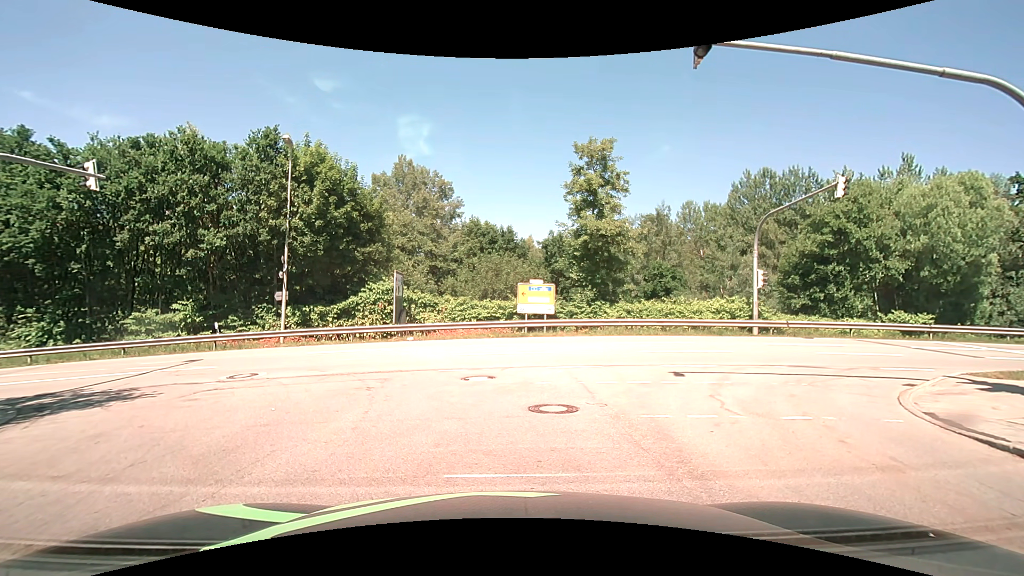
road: residential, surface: asphalt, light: Day
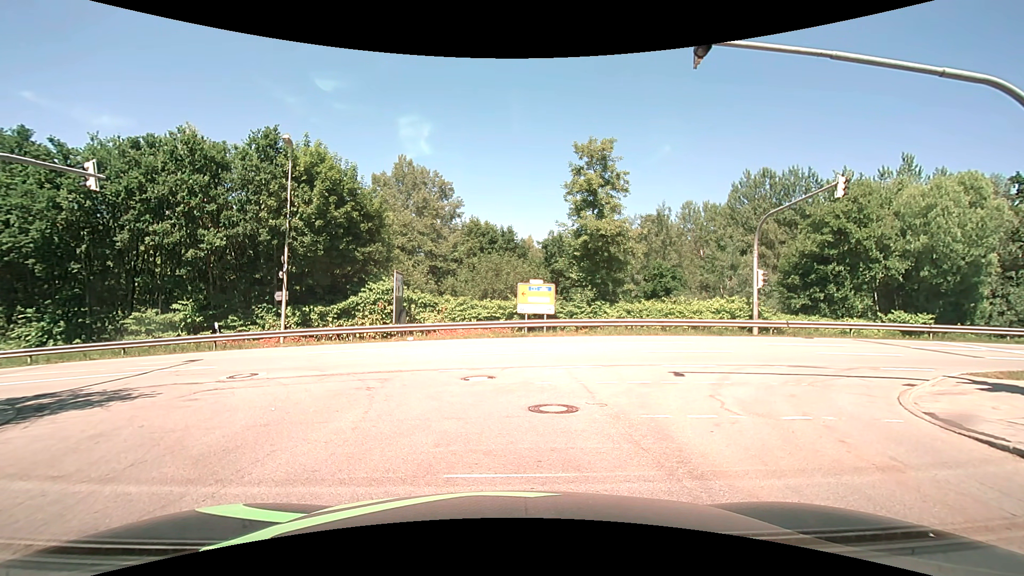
(0.0, 0.0) m; 0°
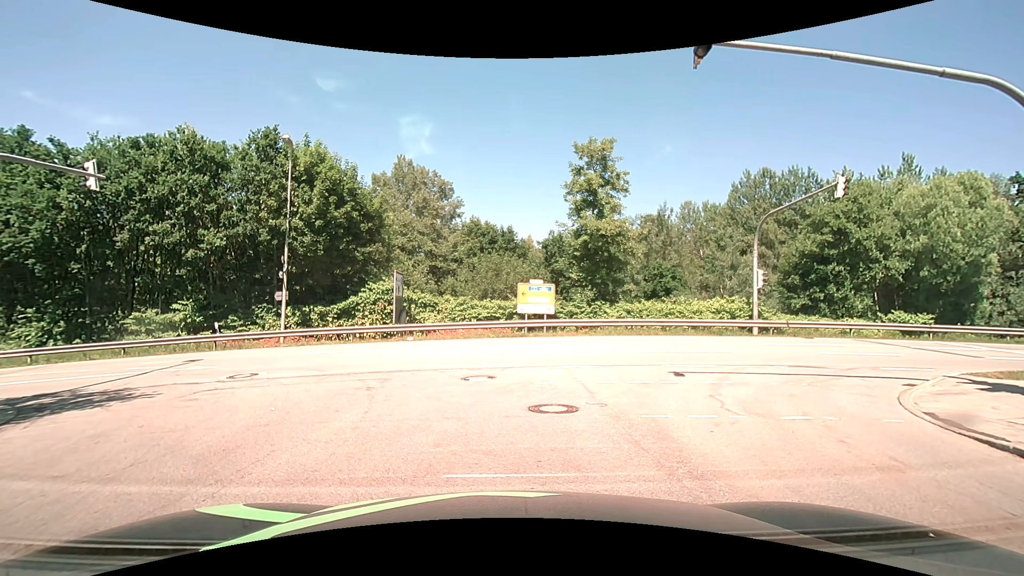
(0.0, 0.0) m; 0°
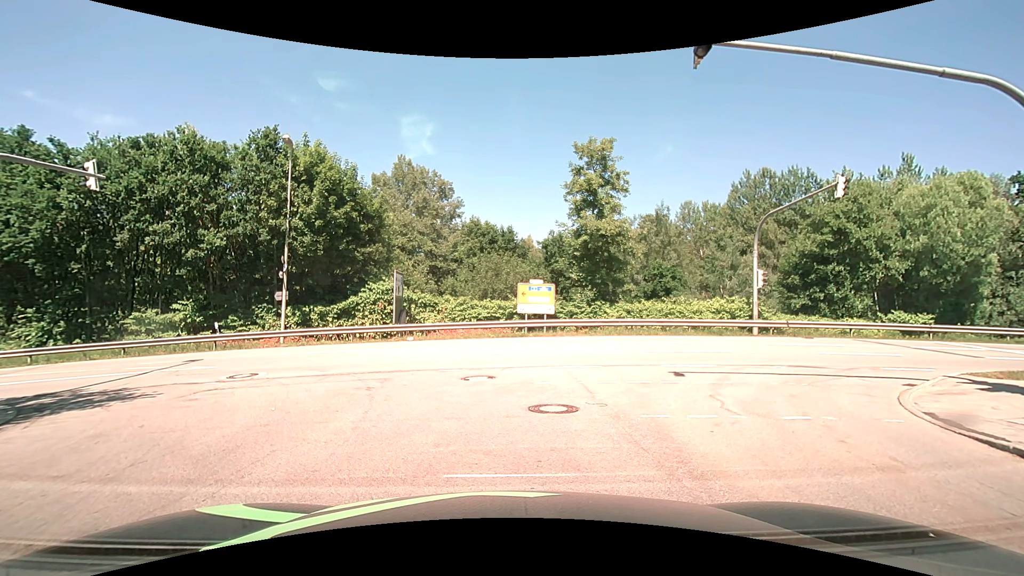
(0.0, 0.0) m; 0°
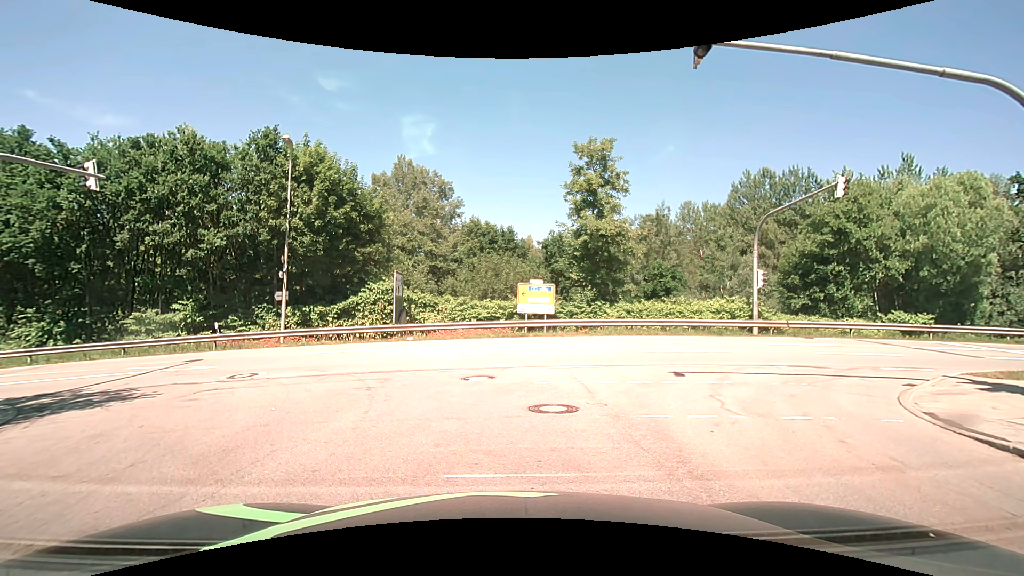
(0.0, 0.0) m; 0°
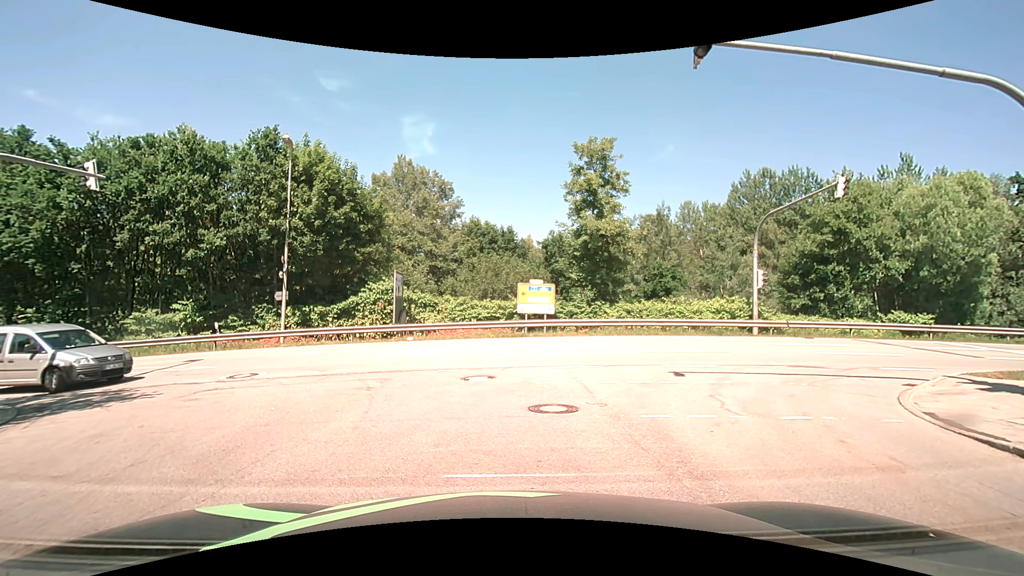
(0.0, 0.0) m; 0°
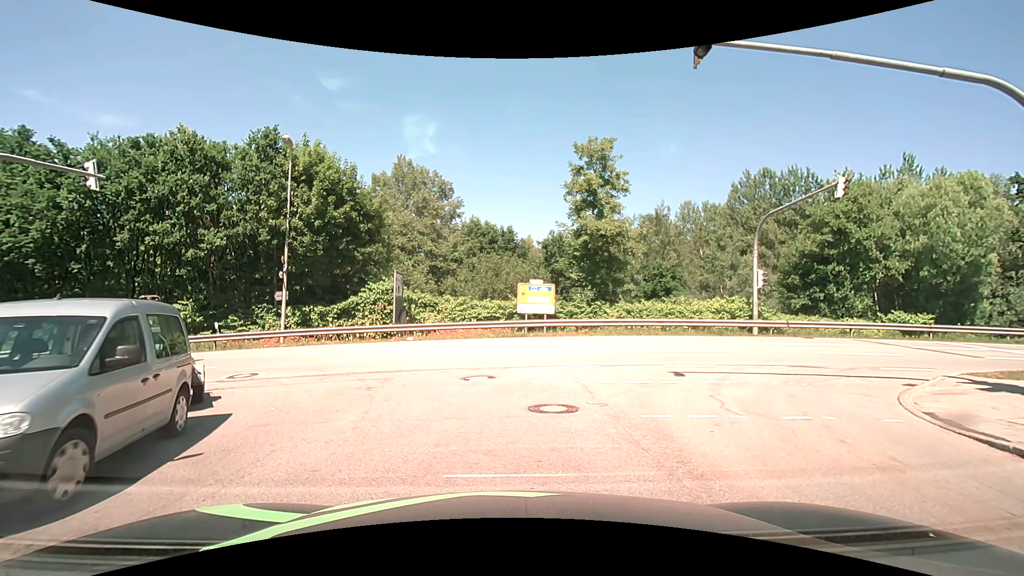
(0.0, 0.0) m; 0°
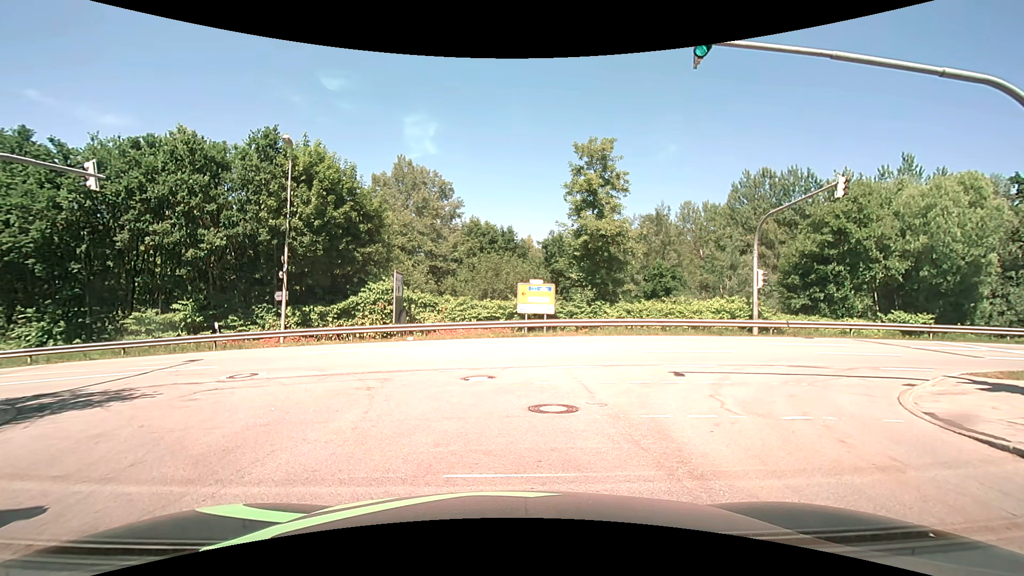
(0.0, 0.0) m; 0°
(-1, +10) (-6, +18) (-16, +22) (-26, +22) (-36, +21) (-46, +20) (-56, +19) (-65, +18) (-75, +17) (-85, +16) m
